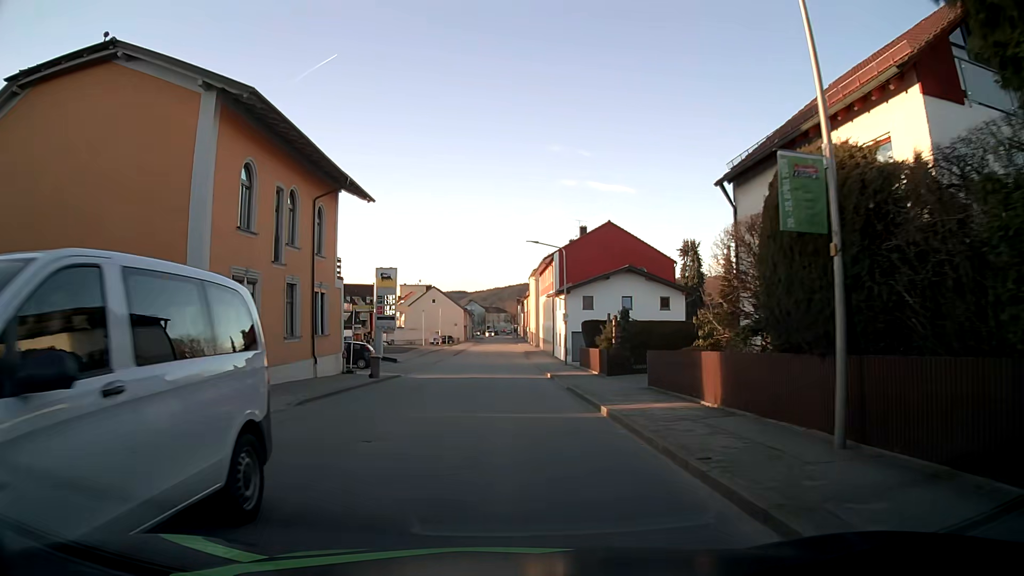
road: tertiary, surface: asphalt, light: Day
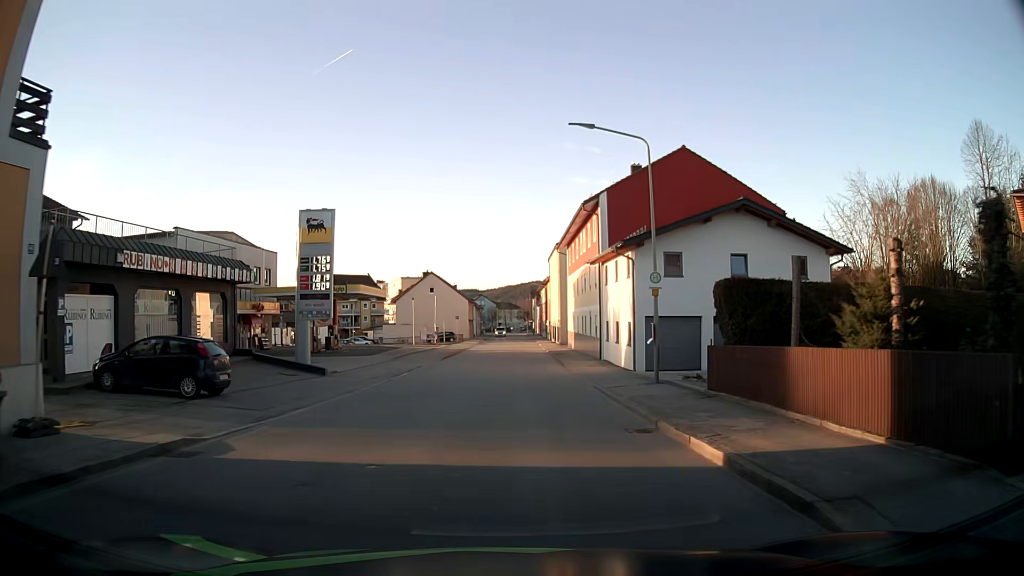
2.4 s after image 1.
(-0.3, +22.7) m; -1°
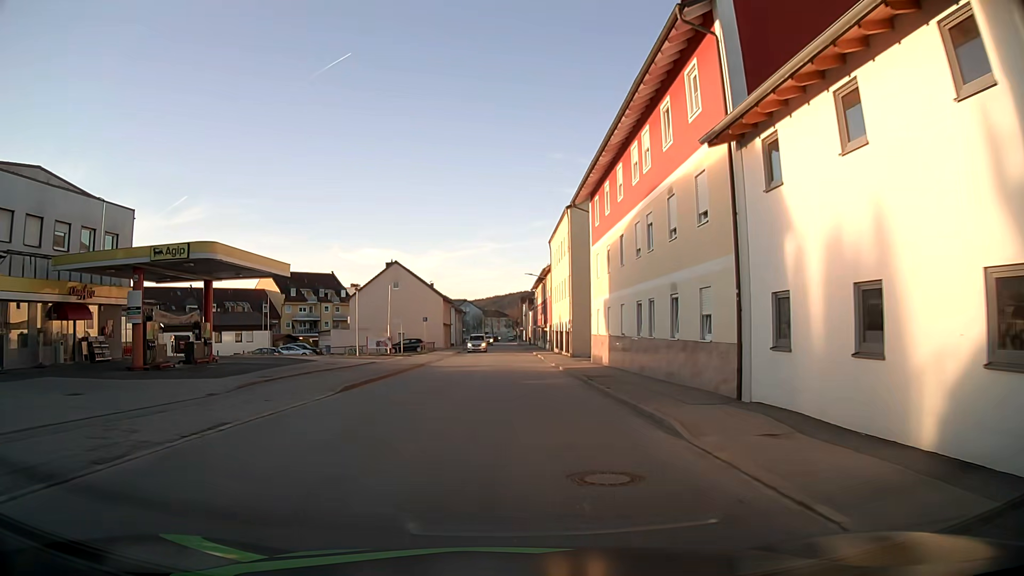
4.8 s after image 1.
(+0.3, +23.7) m; +1°
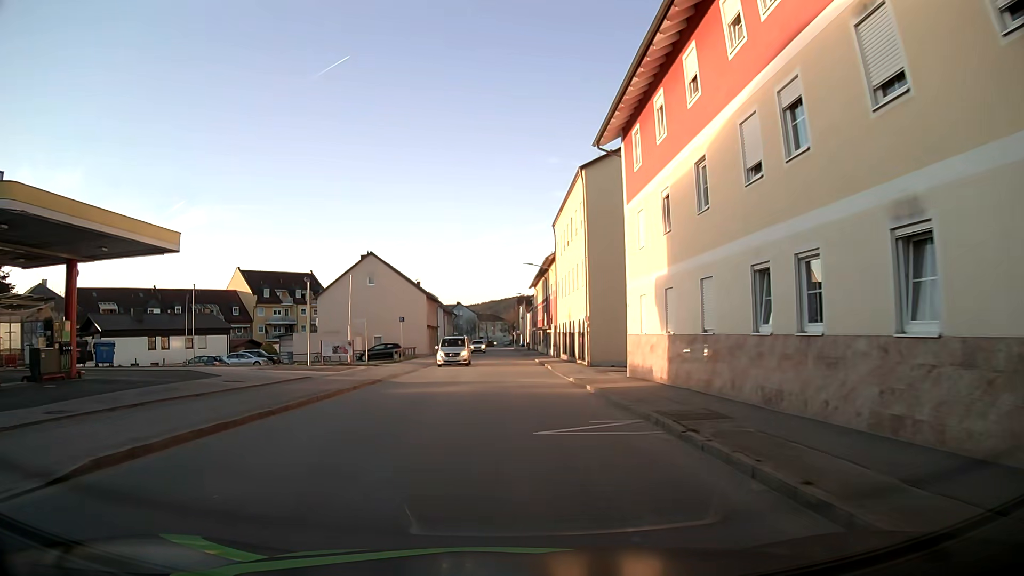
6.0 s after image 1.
(+0.1, +12.2) m; 0°
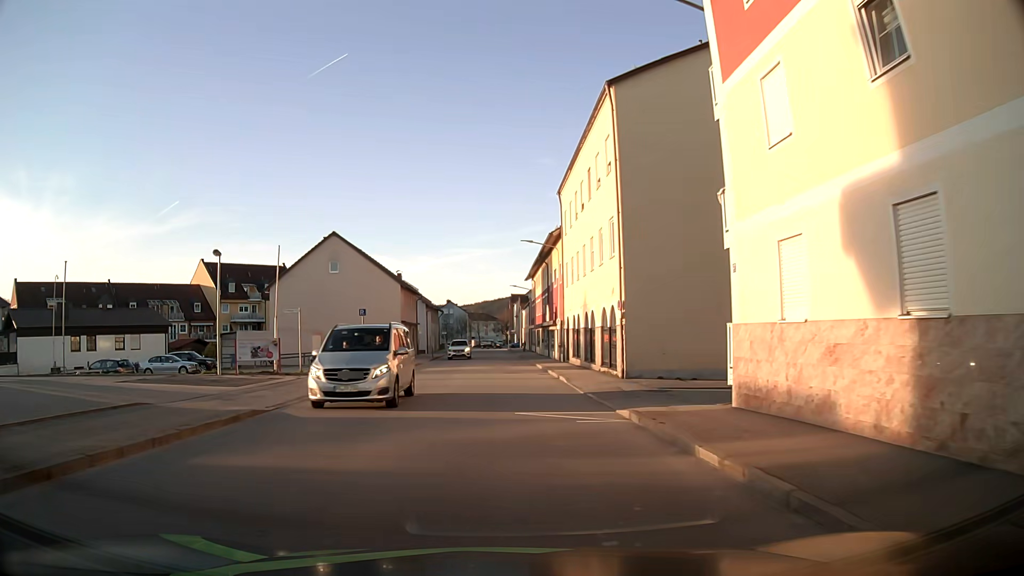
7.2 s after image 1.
(+0.1, +12.5) m; +1°
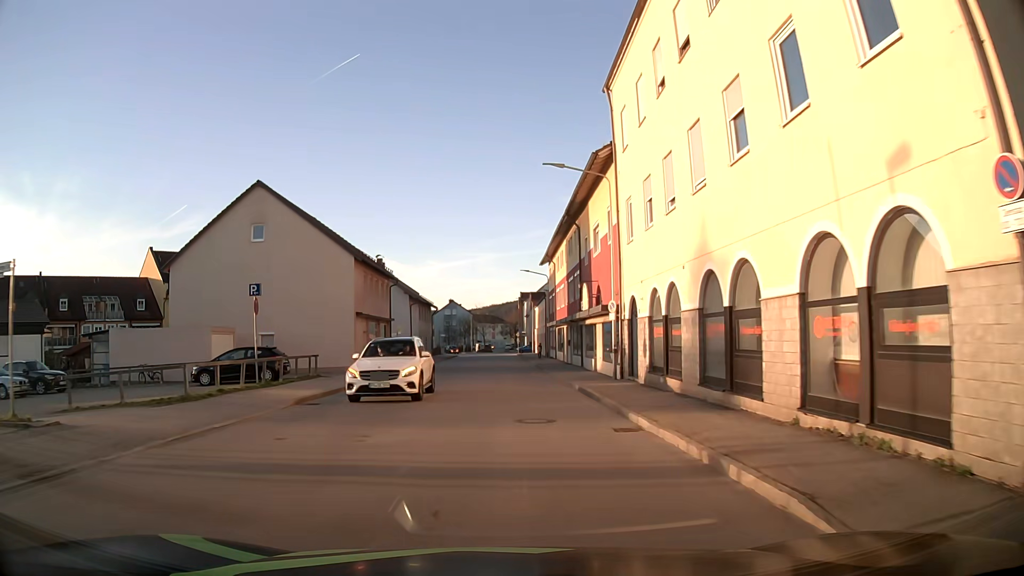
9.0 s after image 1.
(-0.2, +19.1) m; -1°
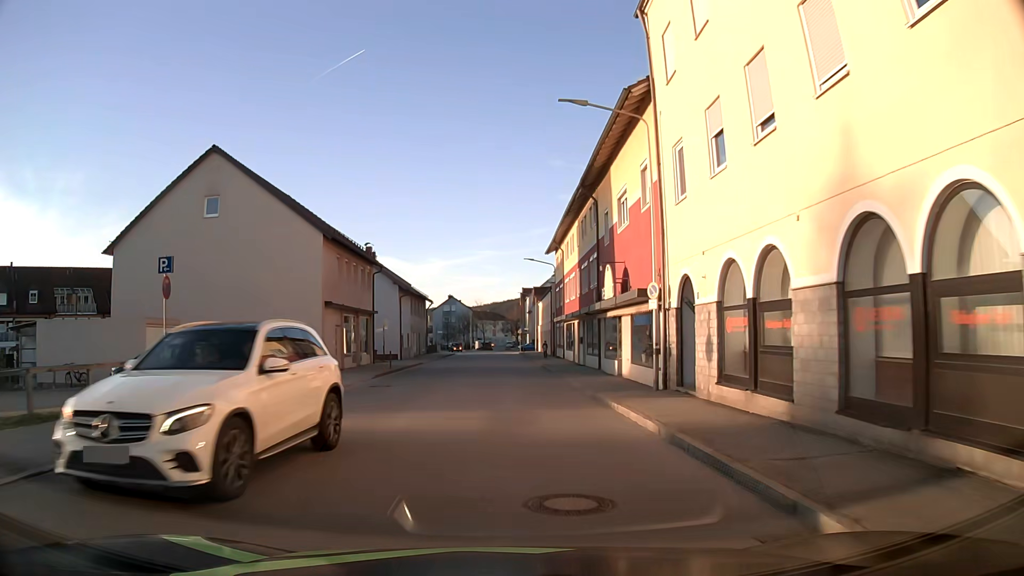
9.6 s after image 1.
(0.0, +6.5) m; 0°
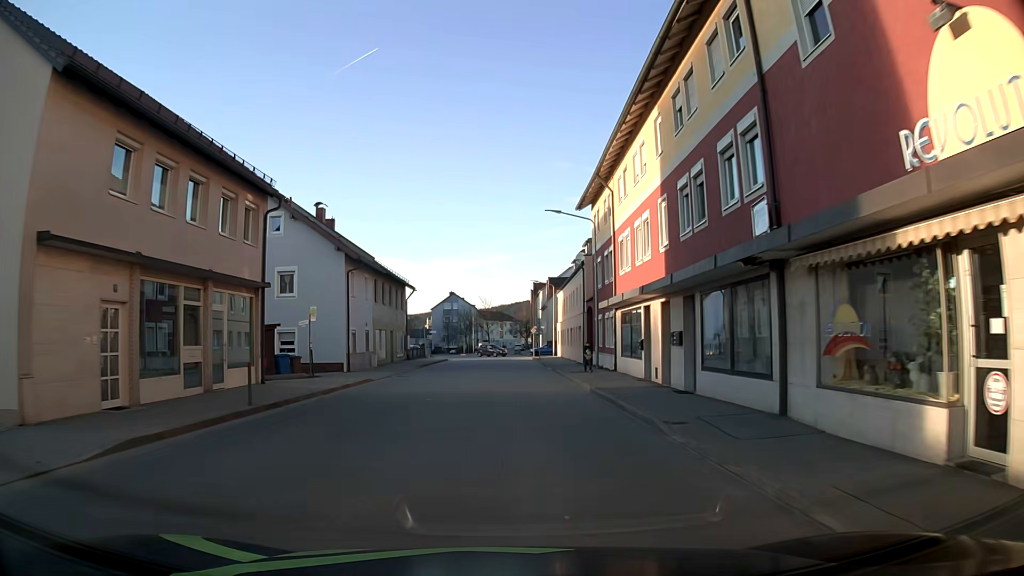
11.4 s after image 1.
(0.0, +19.7) m; 0°
(0, +10) (0, +20) (0, +30) (0, +40) (0, +50) (0, +60) (0, +70) (-1, +80) (-3, +90) (-6, +99) m
